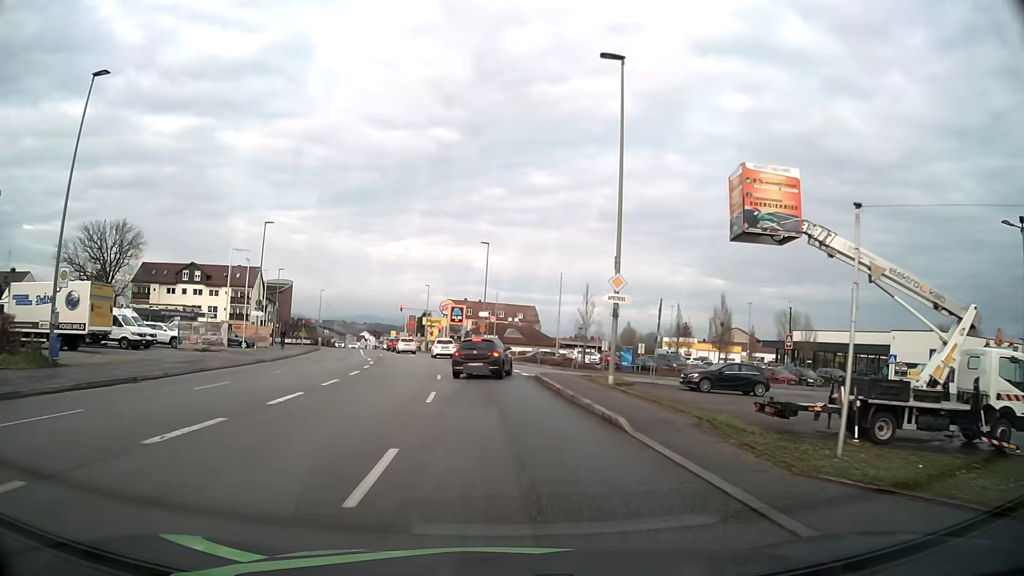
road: tertiary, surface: asphalt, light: Day
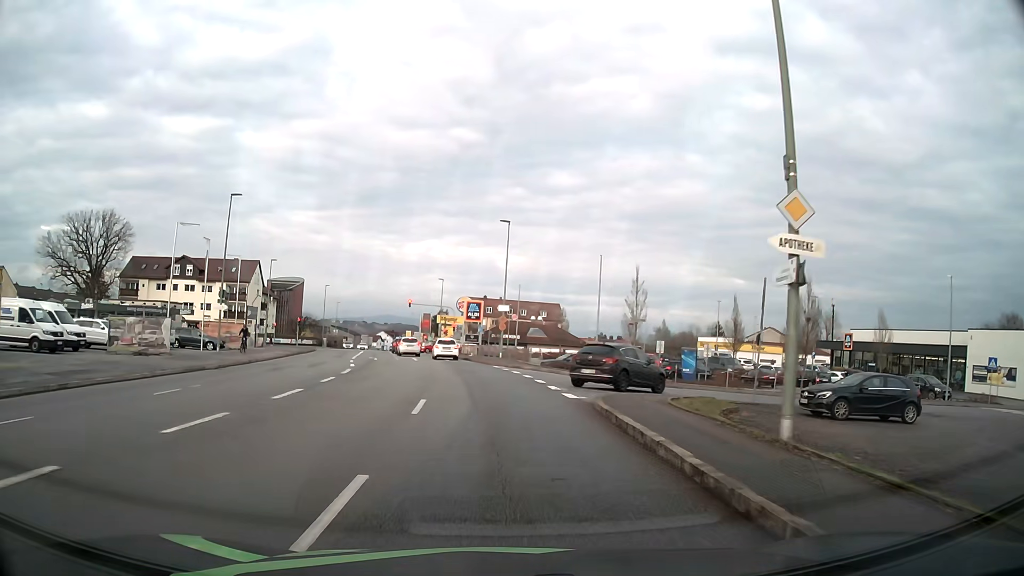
(-0.2, +11.1) m; -1°
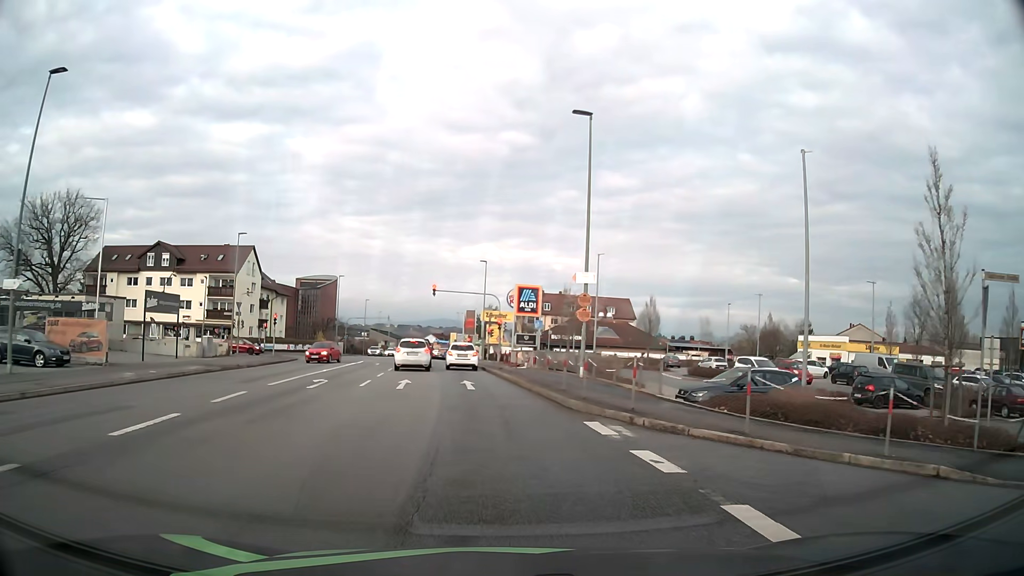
(-1.0, +24.2) m; -5°
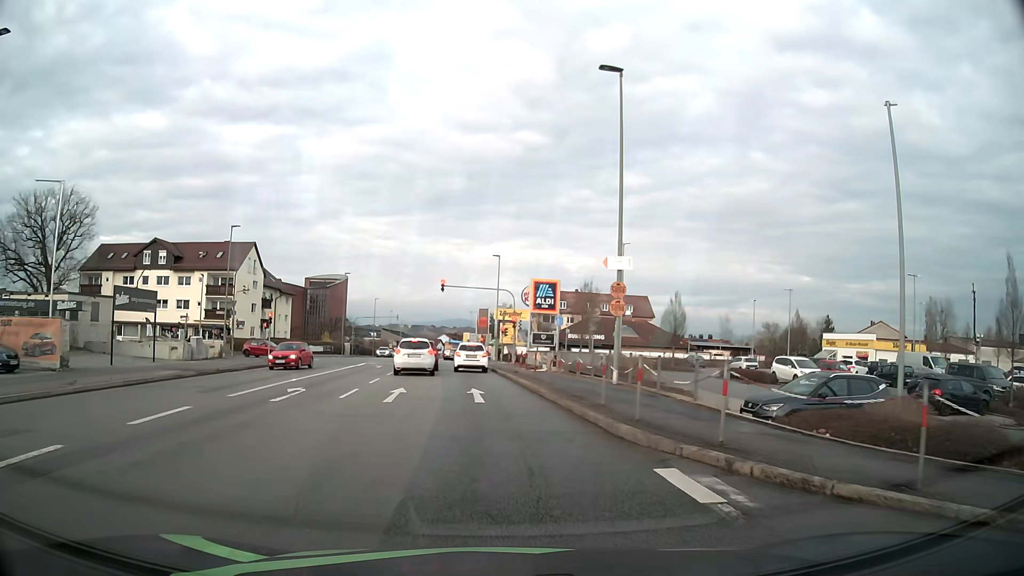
(-0.1, +4.3) m; -2°
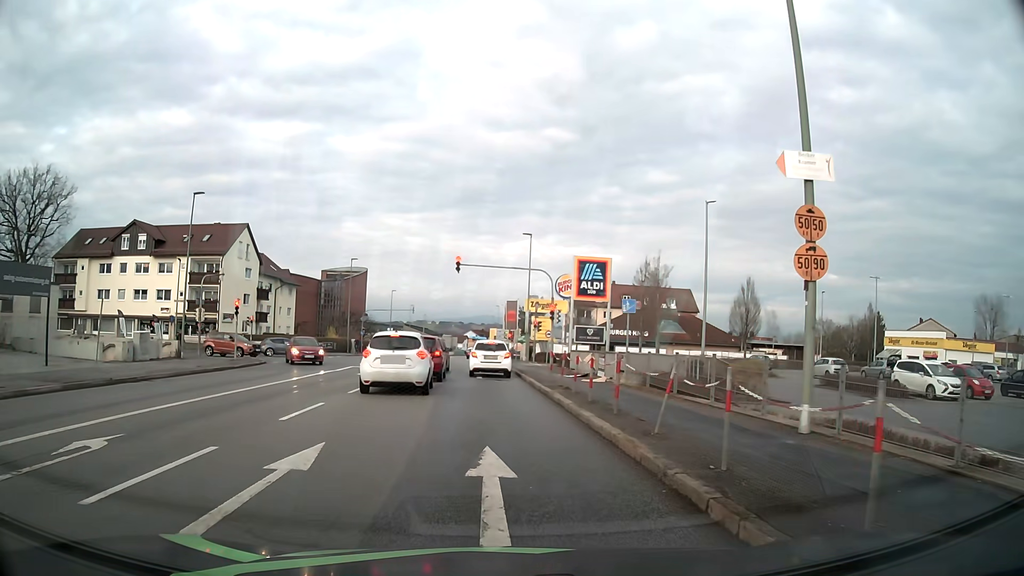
(-0.3, +11.4) m; -3°
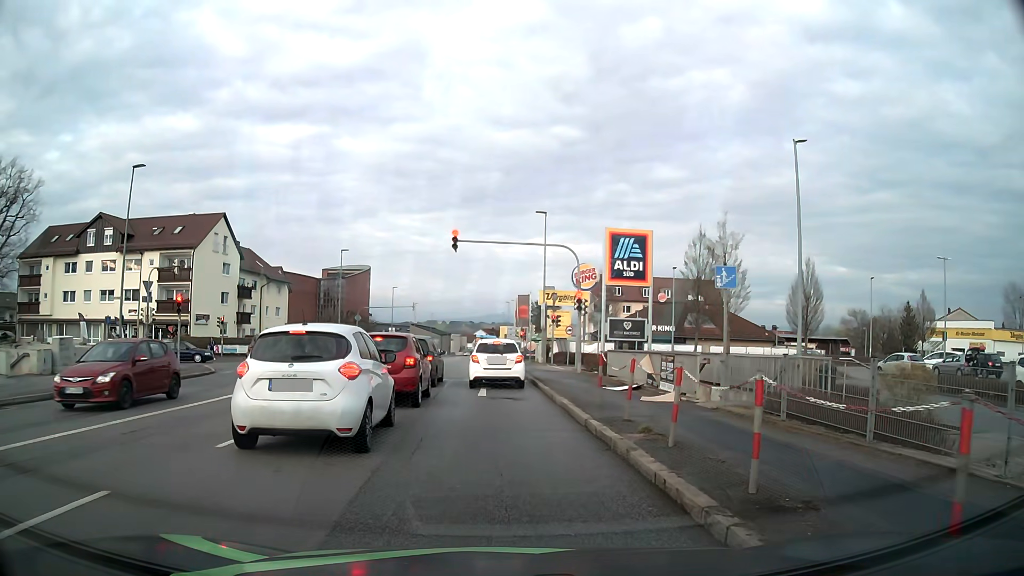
(0.0, +8.4) m; 0°
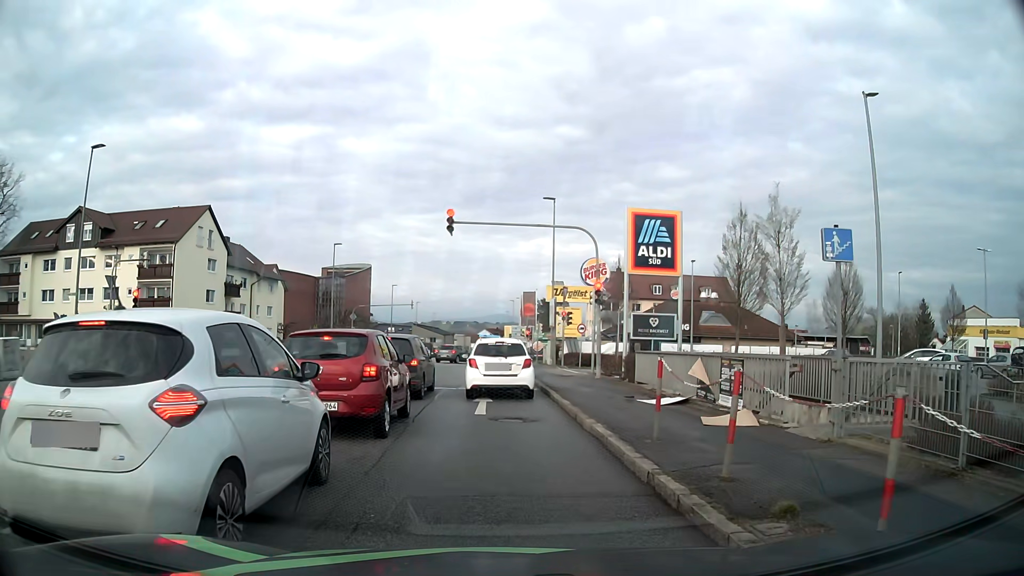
(-0.1, +4.4) m; -1°
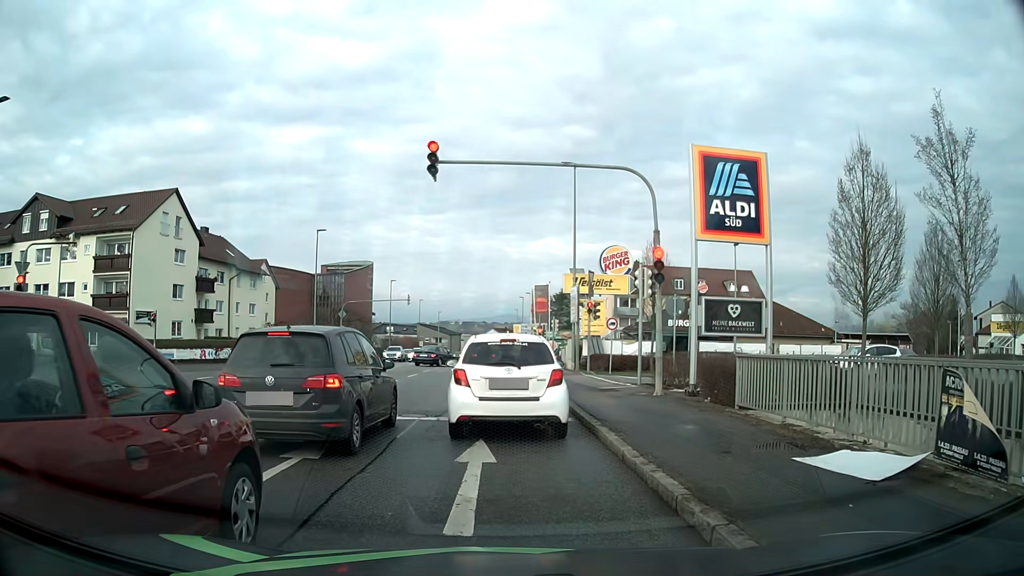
(0.0, +8.1) m; -1°
(0, +10) (0, +20) (0, +30) (0, +40) (0, +50) (-1, +60) (-1, +70) (-1, +80) (-1, +90) (-2, +100) m
